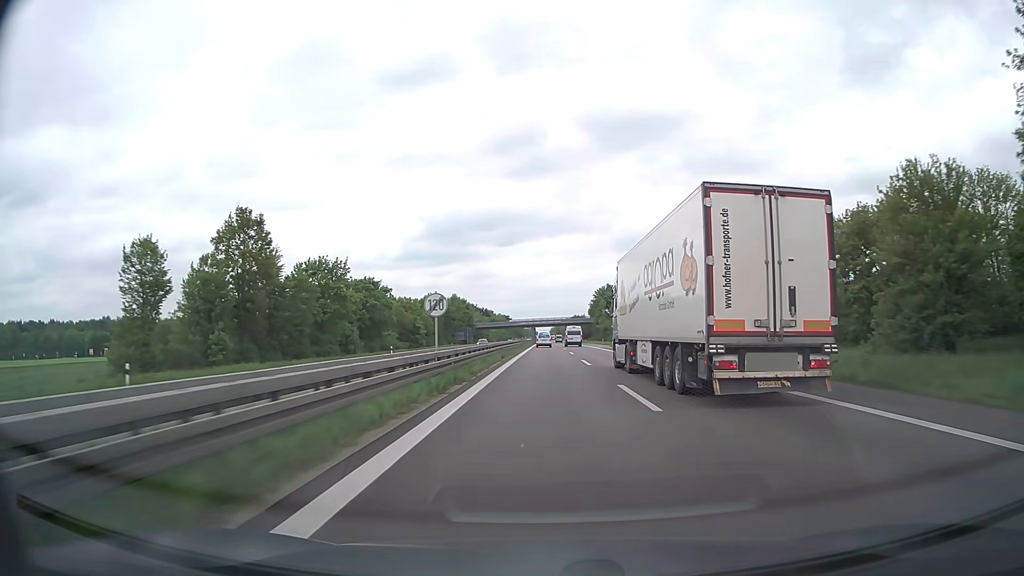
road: trunk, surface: asphalt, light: Day
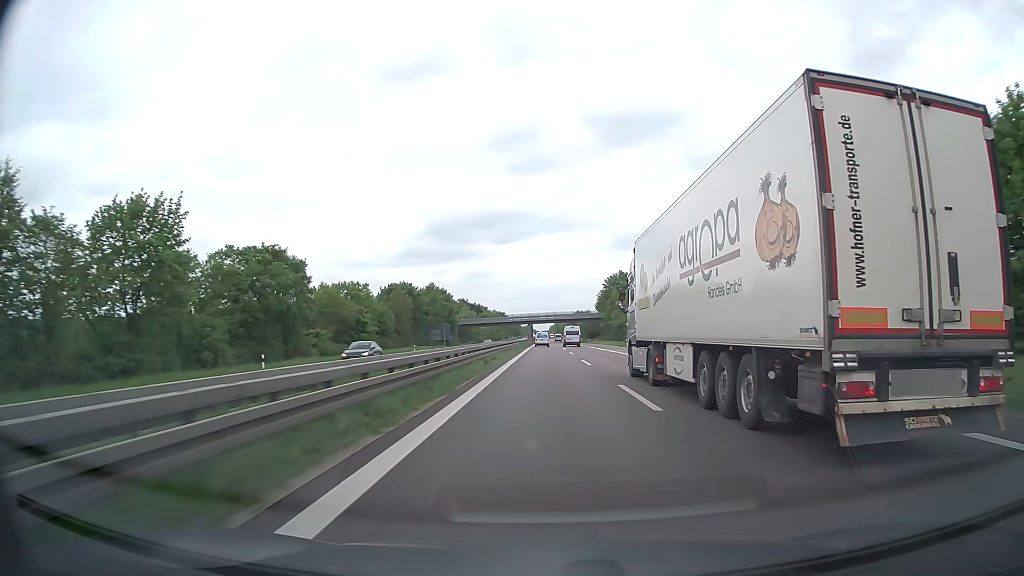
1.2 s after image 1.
(0.0, +36.1) m; 0°
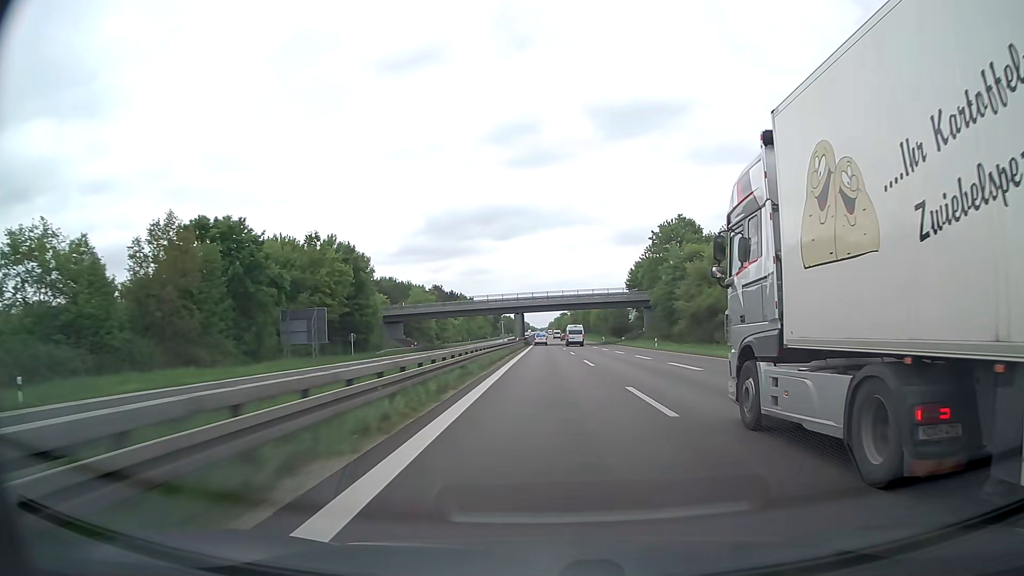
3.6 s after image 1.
(-0.2, +73.3) m; 0°
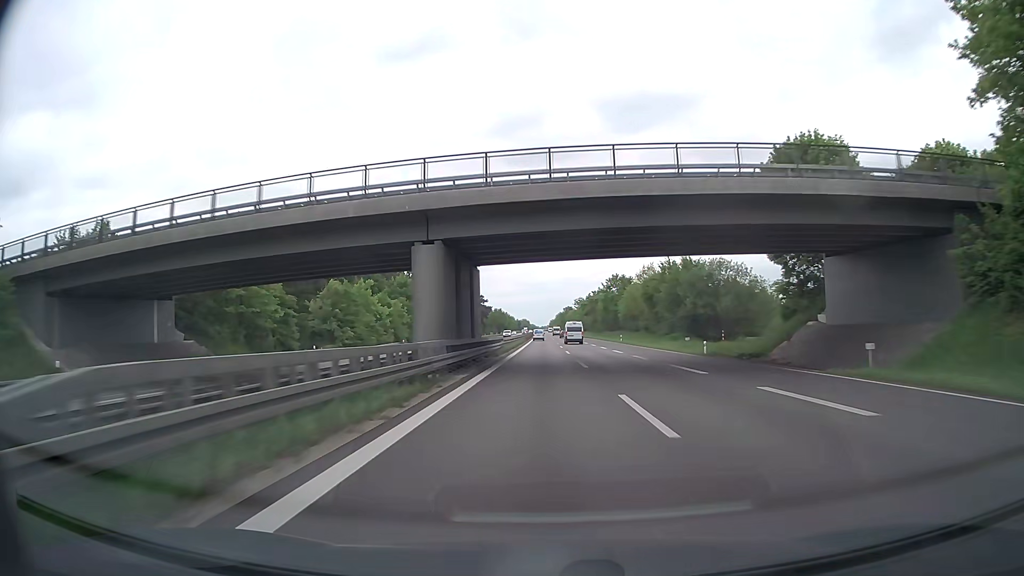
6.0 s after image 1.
(+0.3, +74.6) m; 0°
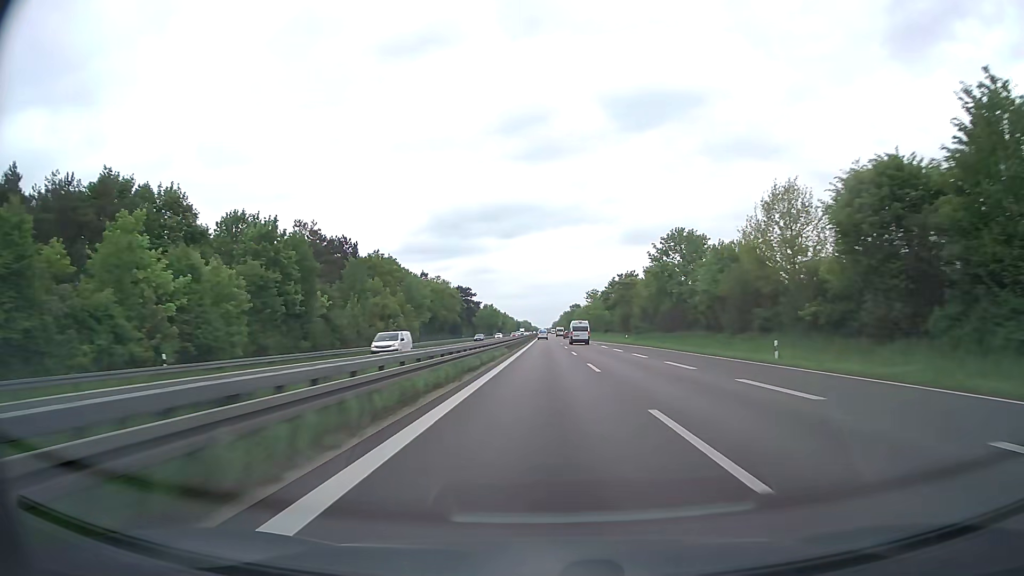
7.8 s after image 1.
(-0.2, +57.5) m; -1°
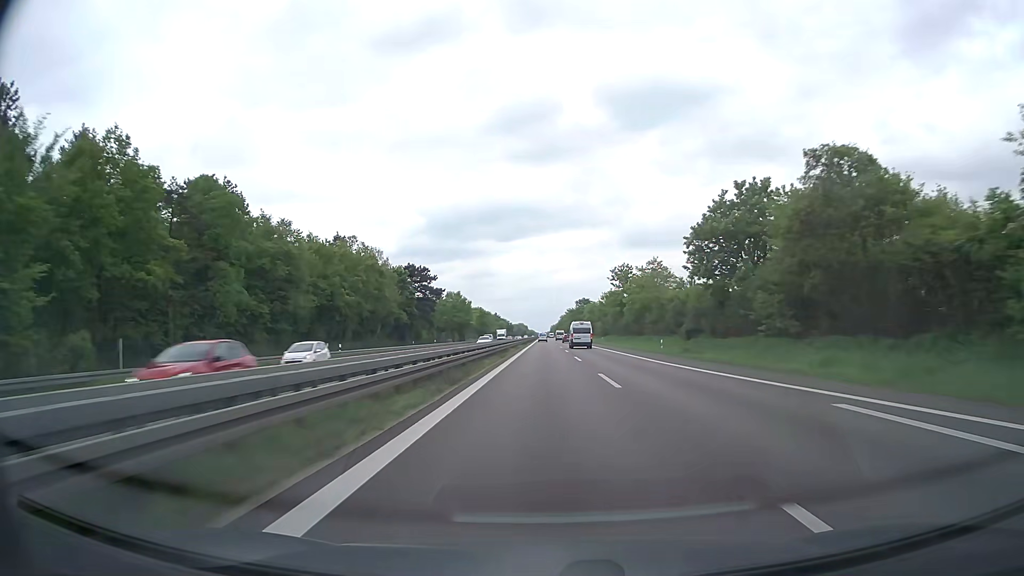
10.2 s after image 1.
(+0.7, +79.1) m; +1°
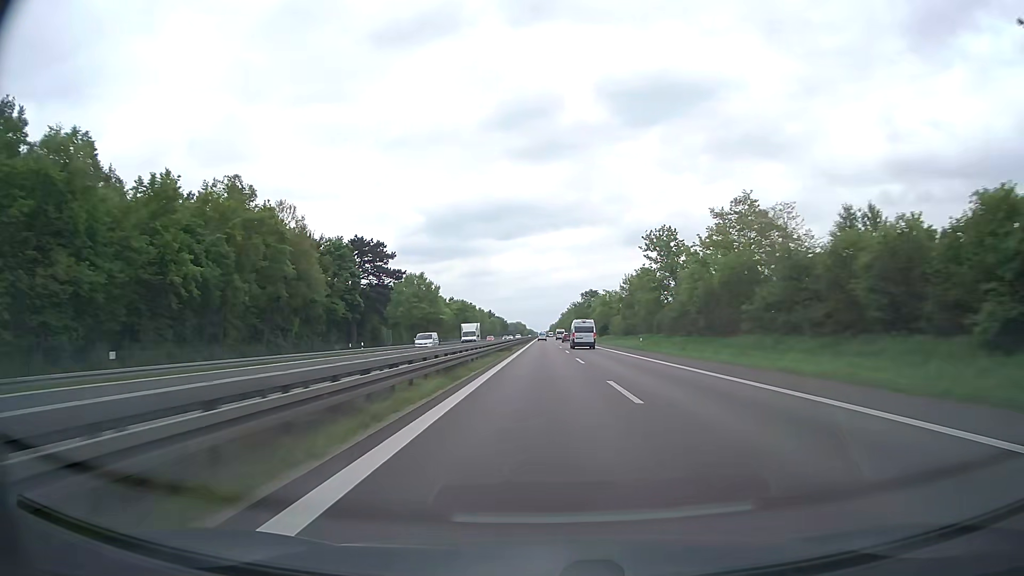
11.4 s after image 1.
(0.0, +40.5) m; 0°
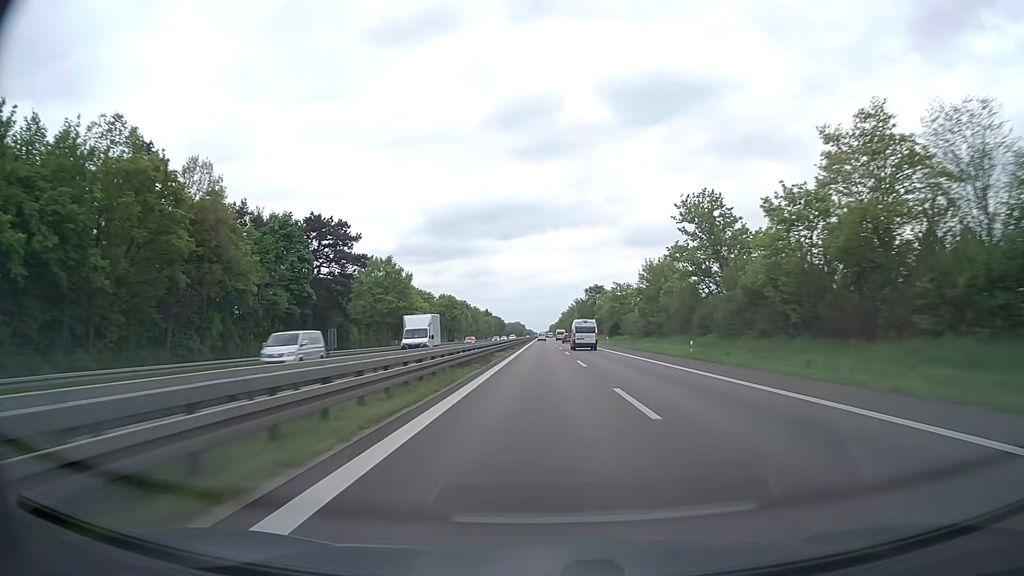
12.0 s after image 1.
(0.0, +20.4) m; 0°
(0, +10) (0, +20) (0, +30) (0, +40) (0, +50) (0, +60) (0, +70) (0, +80) (0, +90) (0, +100) m
